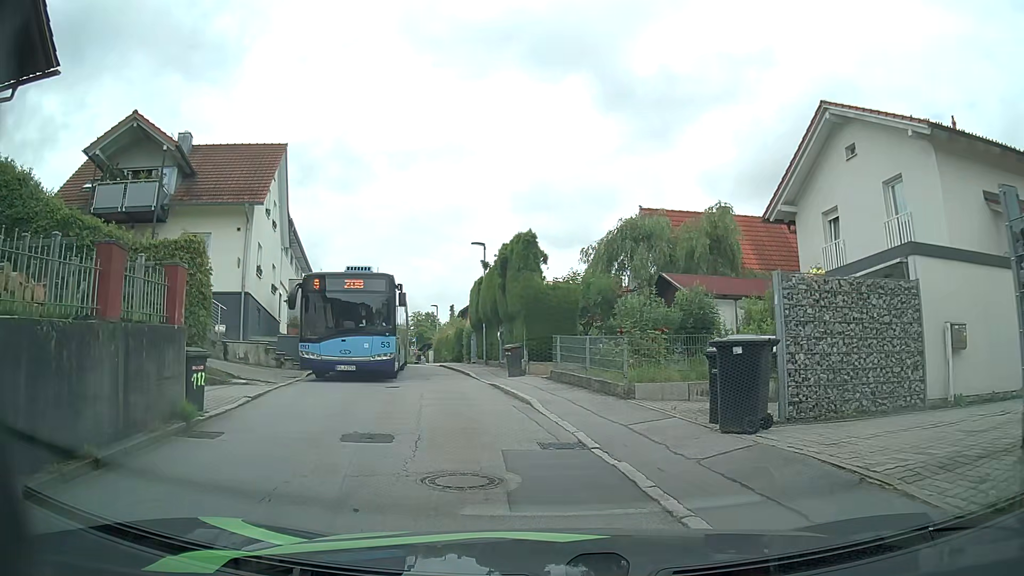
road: residential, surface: asphalt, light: Day
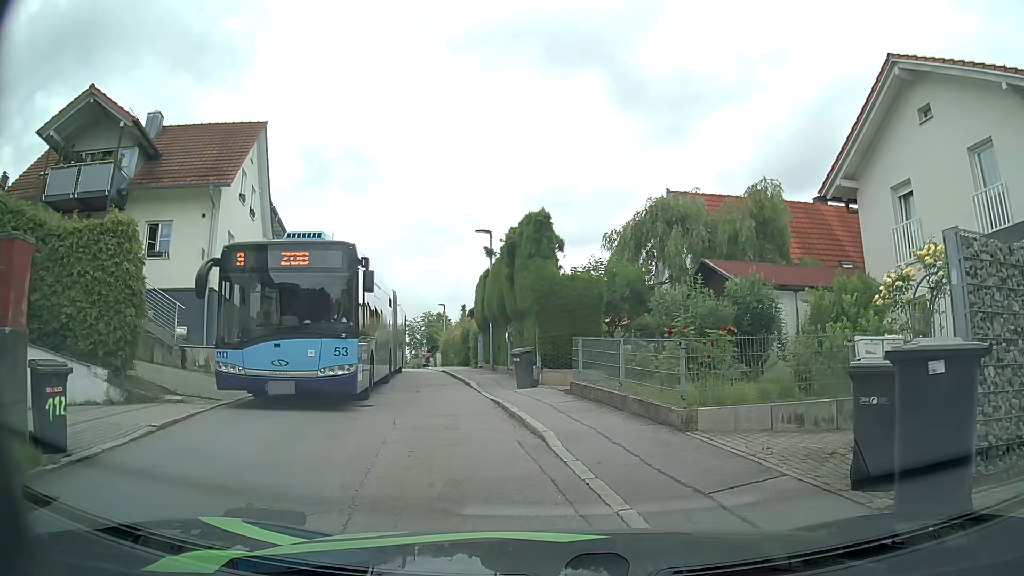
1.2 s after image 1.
(0.0, +3.7) m; -2°
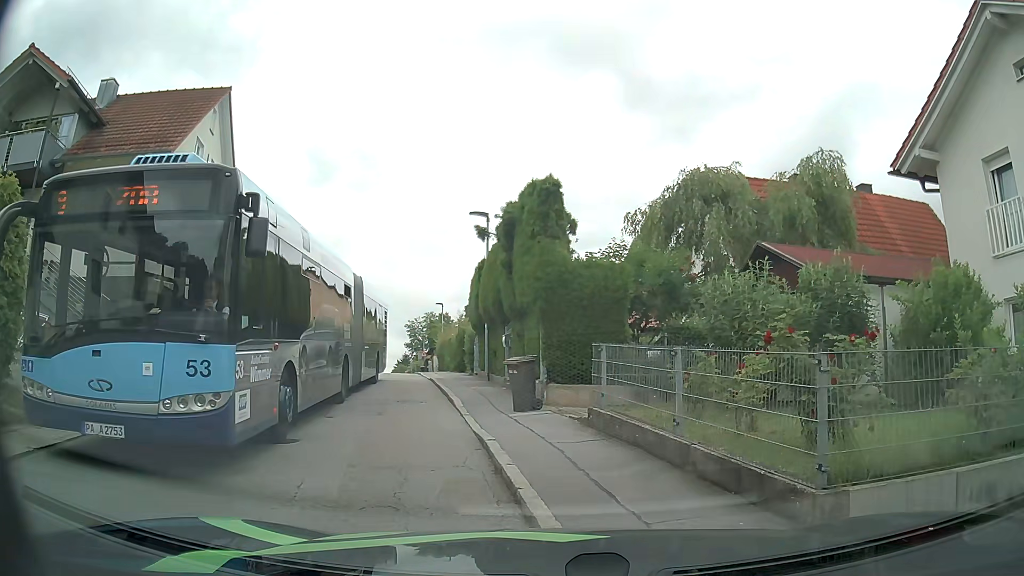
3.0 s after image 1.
(0.0, +4.0) m; -1°
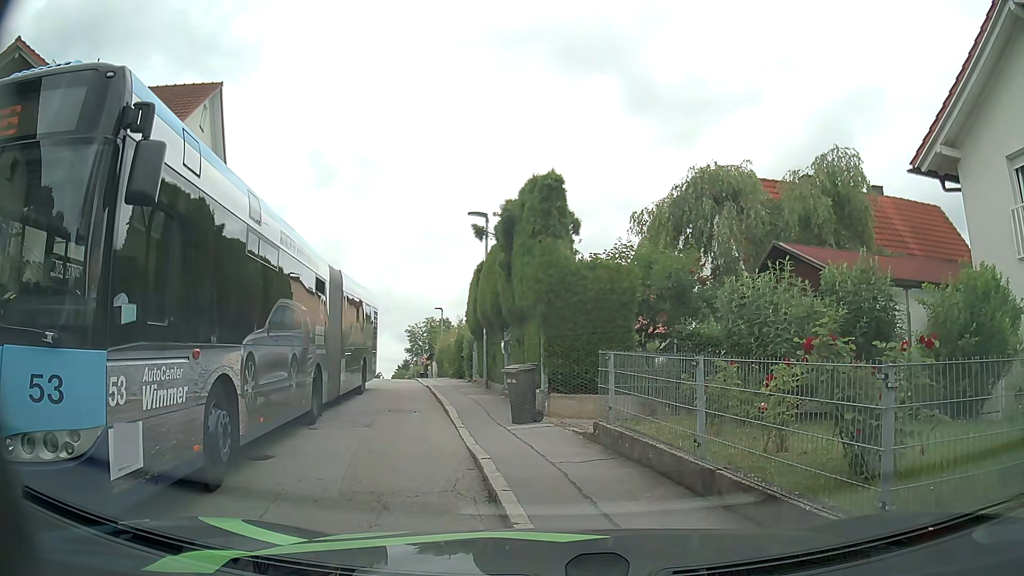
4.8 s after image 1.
(0.0, +1.0) m; +1°
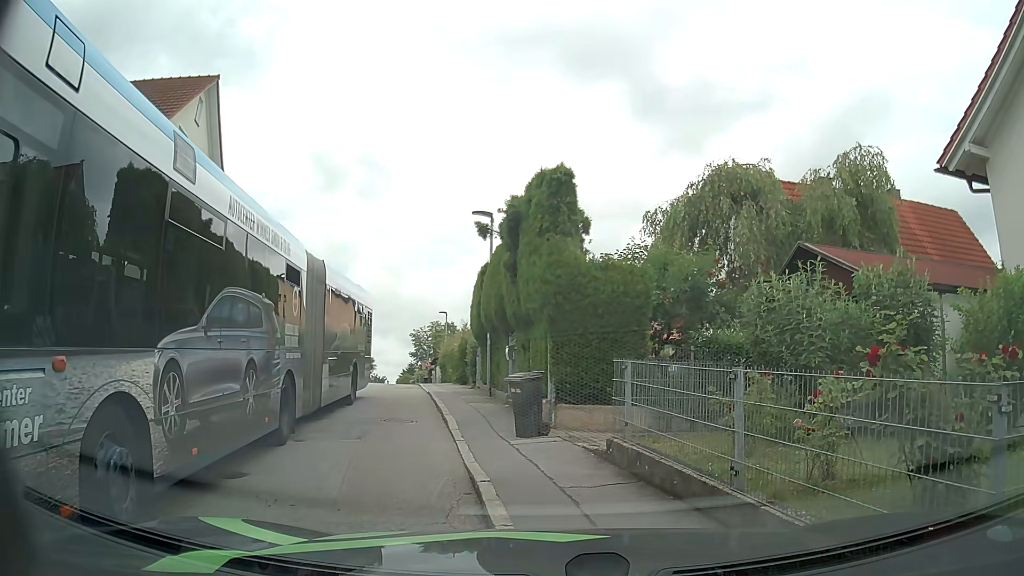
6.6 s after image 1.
(0.0, +1.1) m; 0°
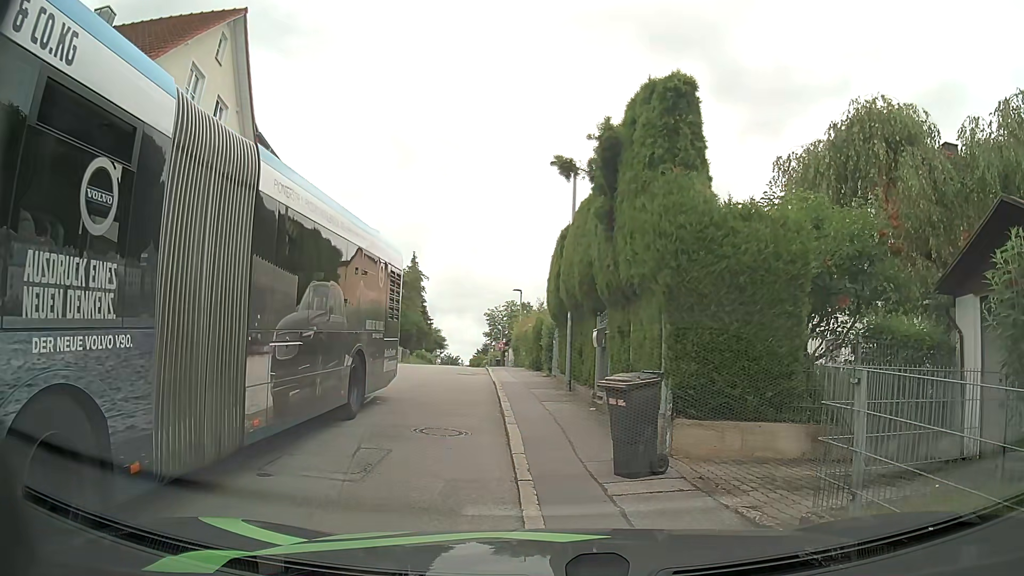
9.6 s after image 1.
(-0.2, +3.6) m; -6°
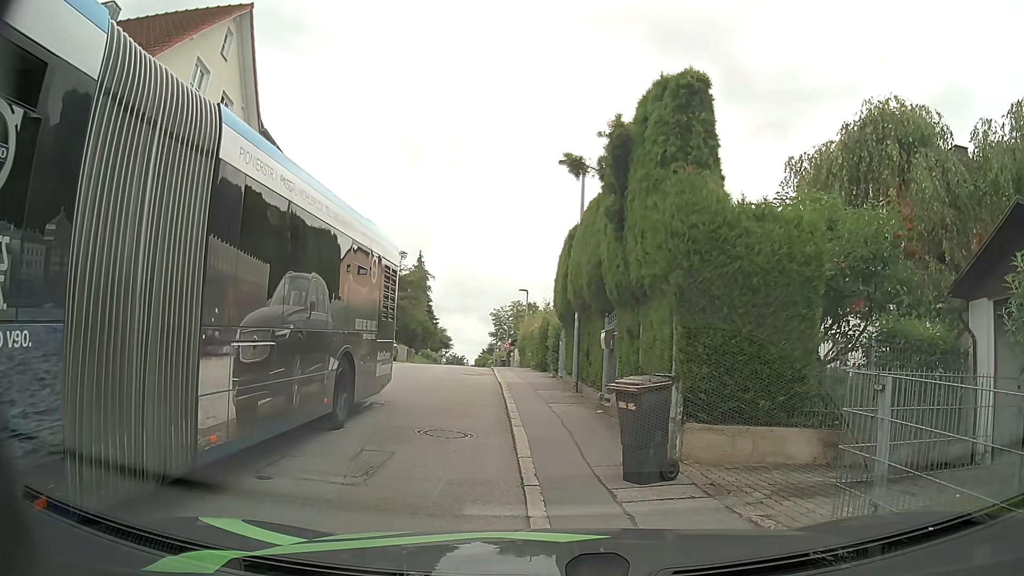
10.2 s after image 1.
(0.0, +0.2) m; 0°
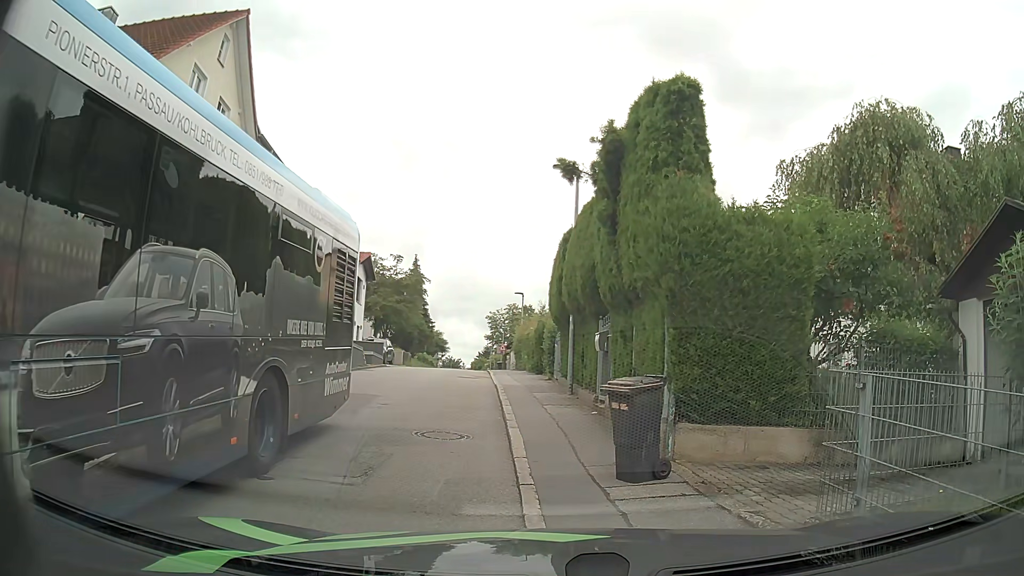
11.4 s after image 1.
(0.0, +0.2) m; 0°
(-1, +10) (-2, +20) (-3, +30) (-4, +40) (-5, +50) (-6, +60) (-7, +70) (-8, +80) (-9, +90) (-10, +100) m
